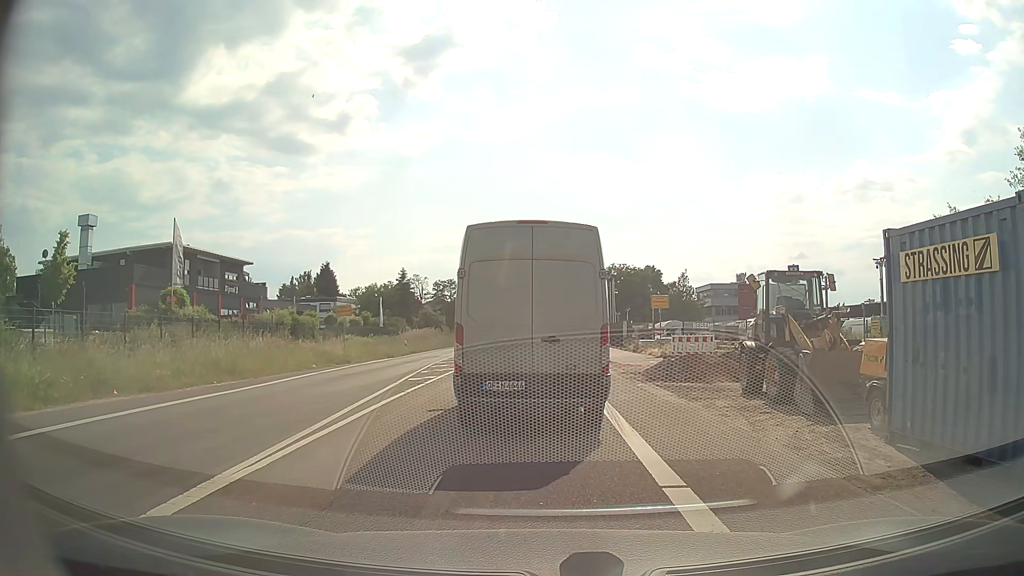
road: secondary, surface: asphalt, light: Day
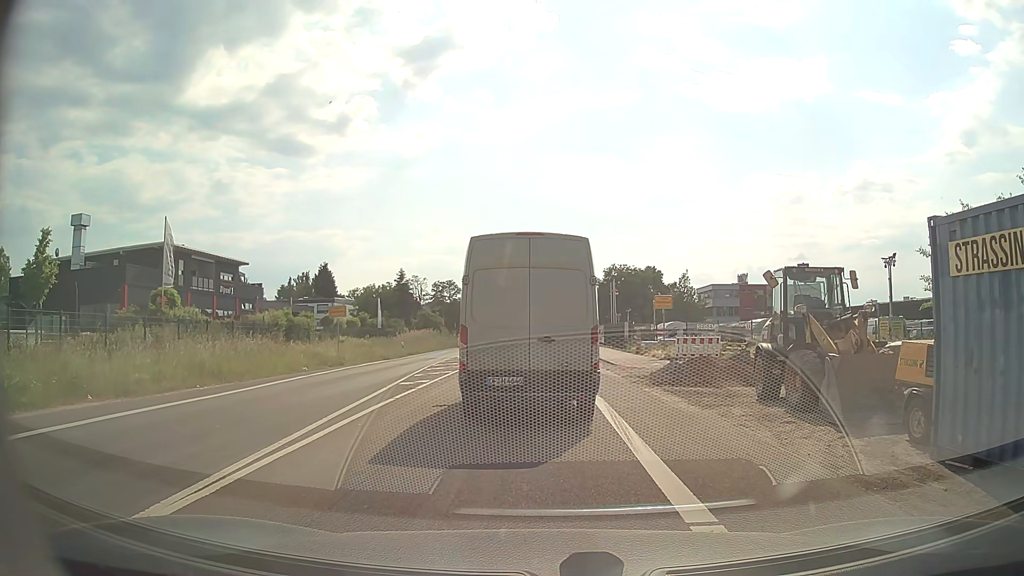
(0.0, +1.2) m; -2°
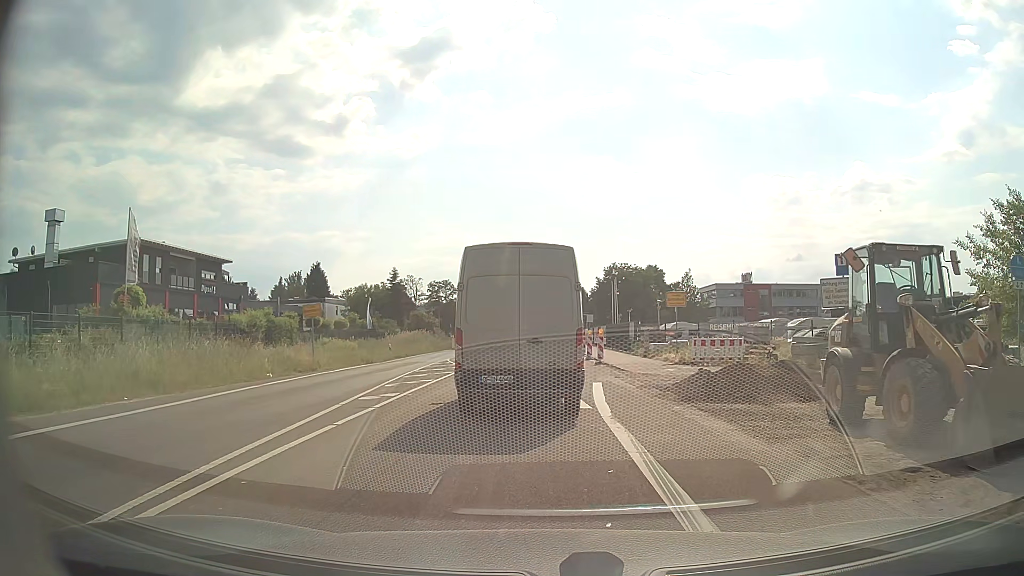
(0.0, +4.1) m; 0°
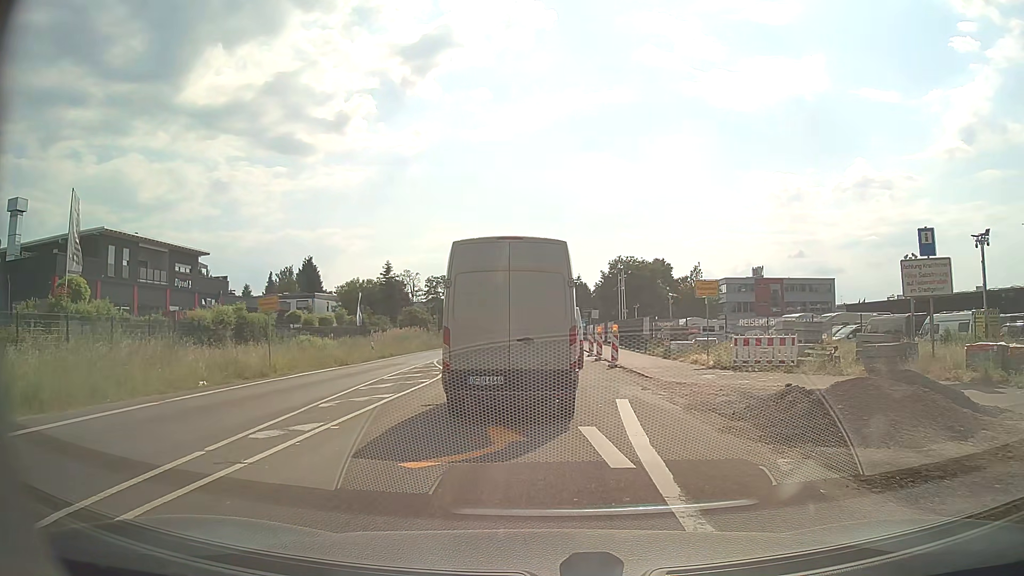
(0.0, +5.8) m; 0°
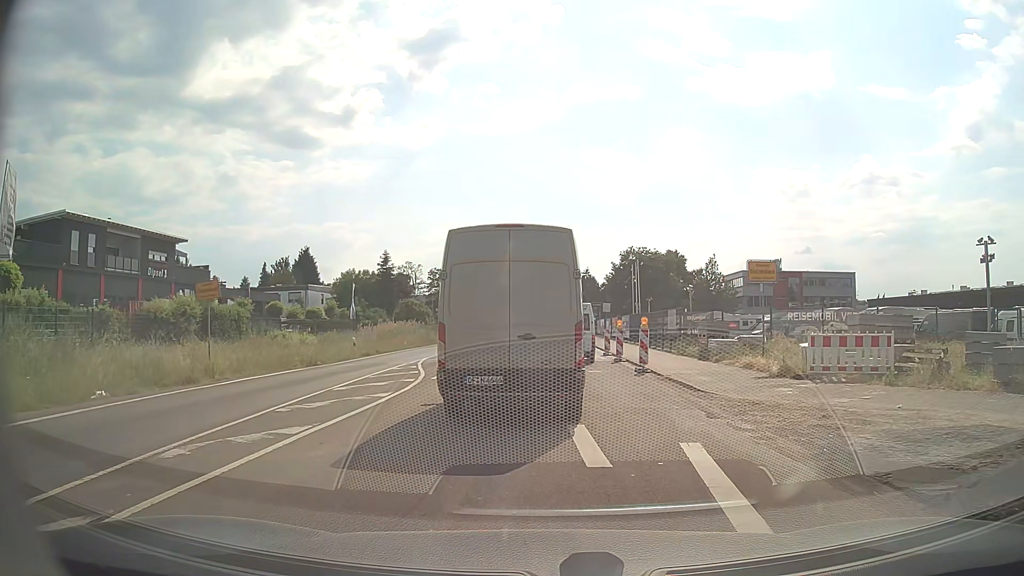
(-0.1, +5.9) m; -1°
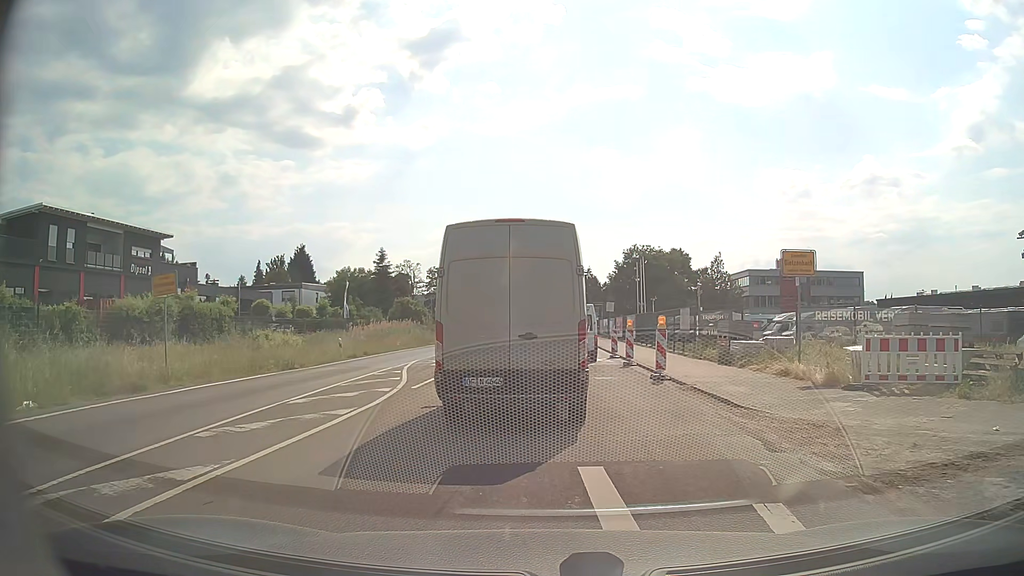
(0.0, +2.9) m; 0°
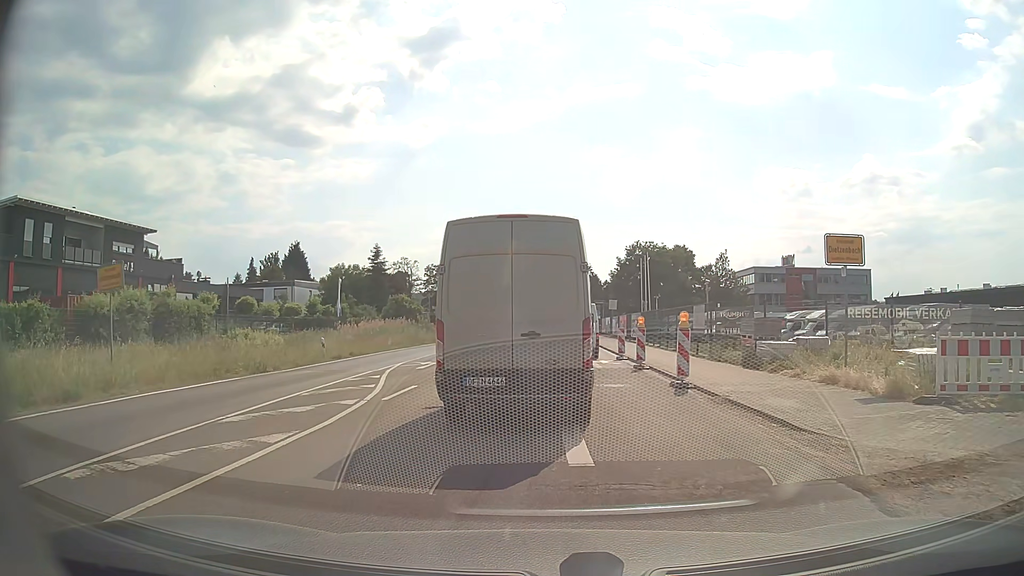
(0.0, +2.8) m; 0°
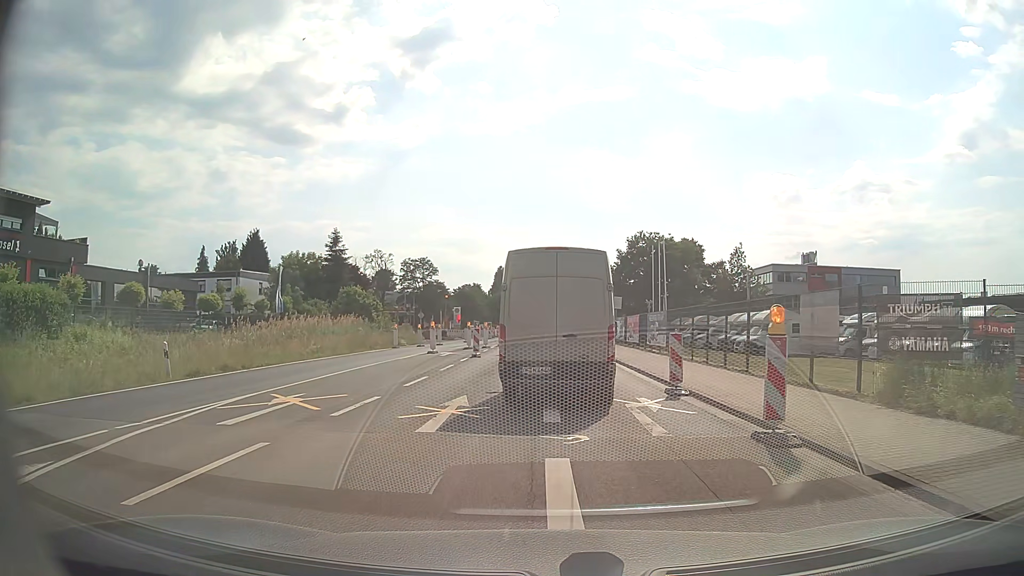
(+0.1, +13.7) m; +1°
